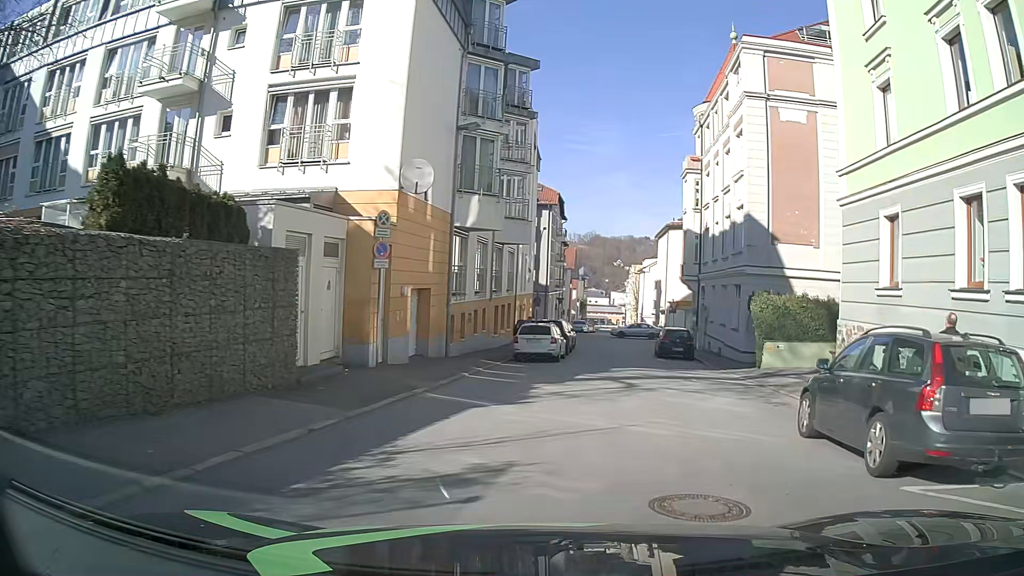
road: residential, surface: asphalt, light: Day
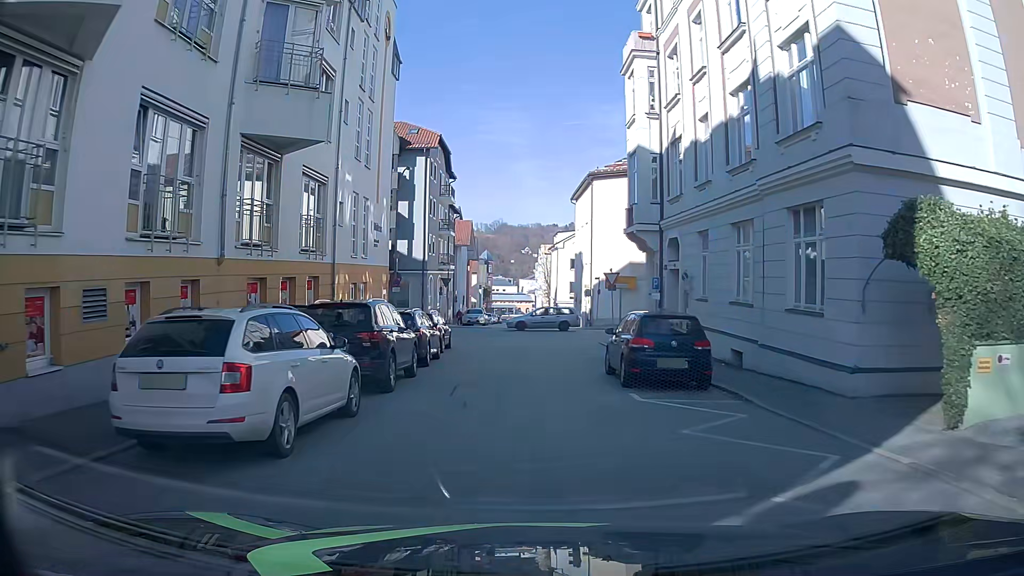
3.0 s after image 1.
(+2.5, +19.1) m; +9°
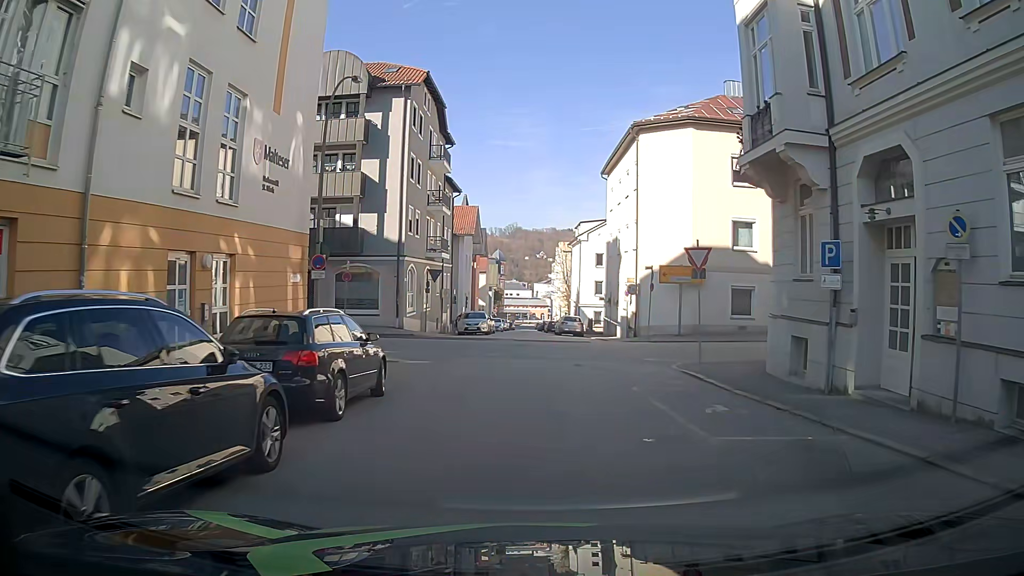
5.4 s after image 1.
(-0.8, +14.3) m; -4°
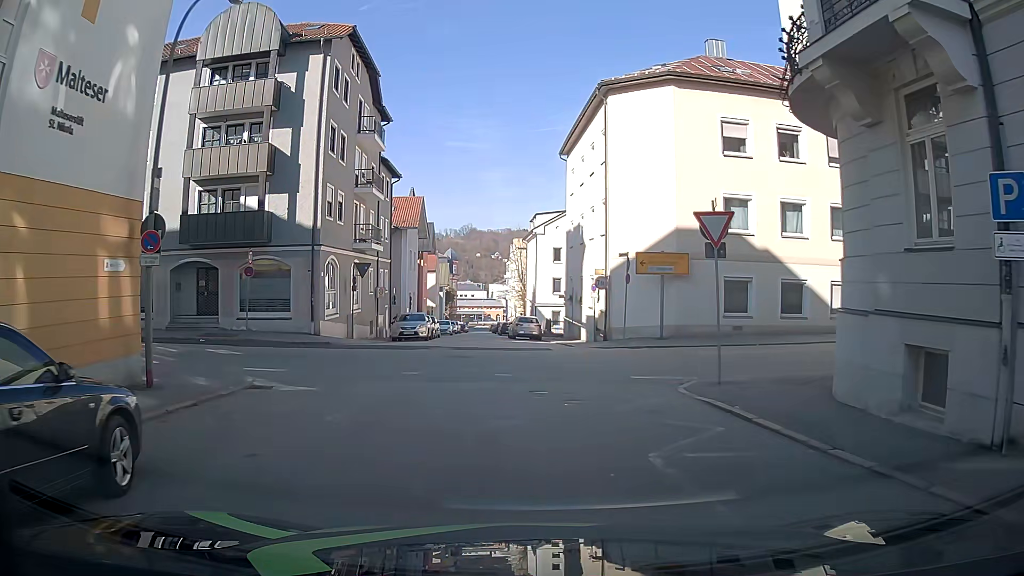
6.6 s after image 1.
(+0.4, +6.5) m; +6°
